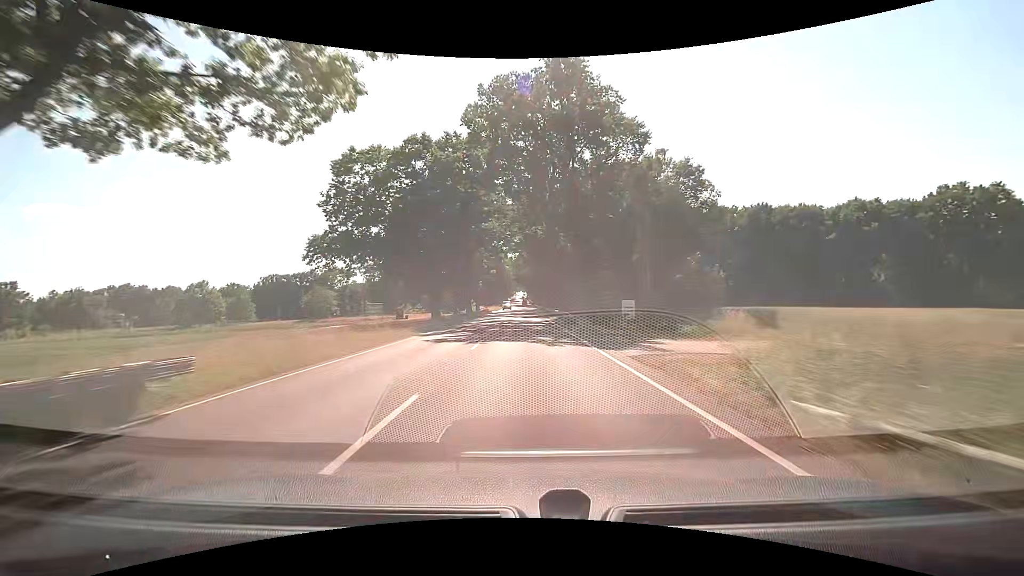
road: primary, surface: asphalt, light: Day
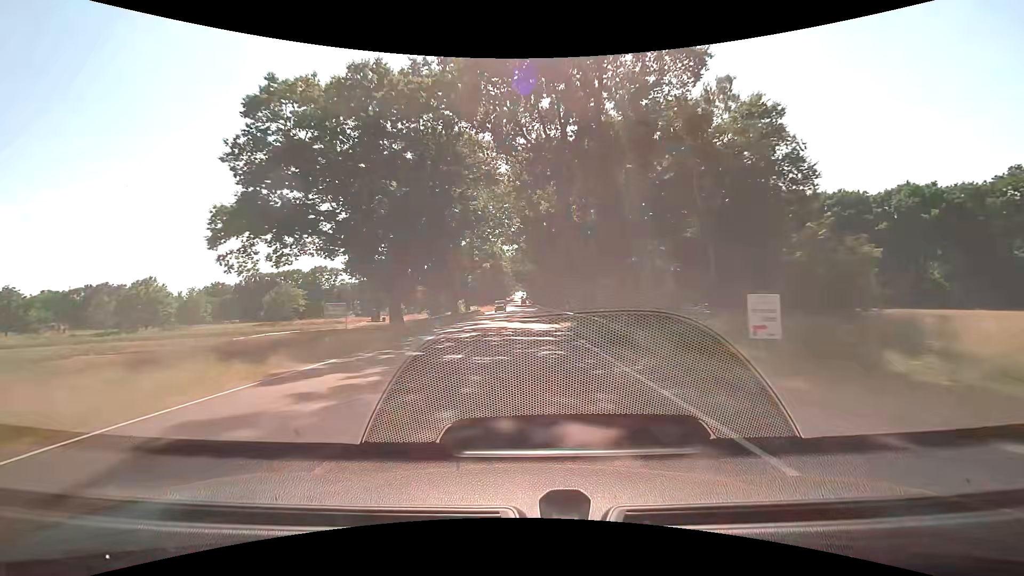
(0.0, +15.3) m; 0°
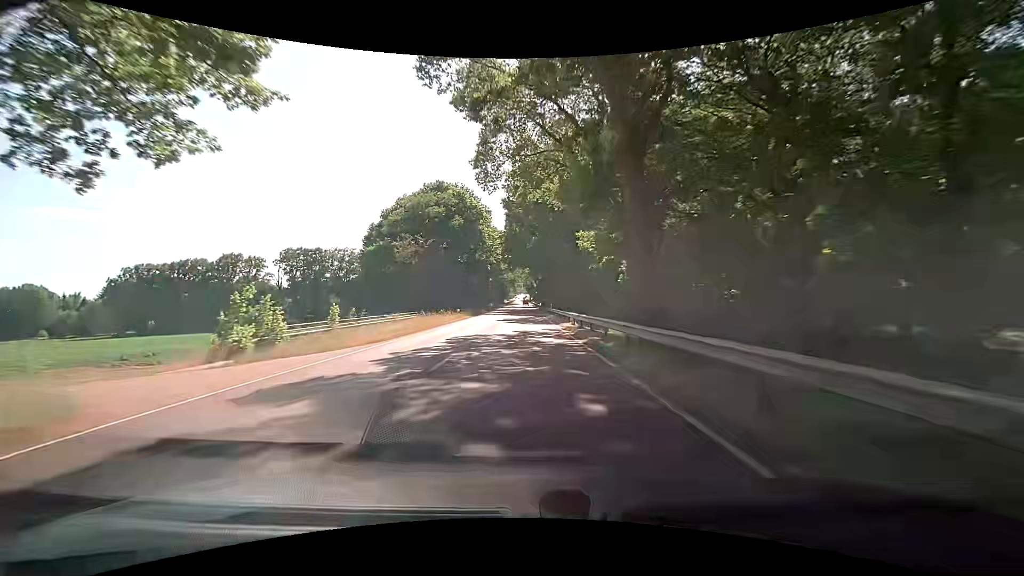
(+0.3, +73.7) m; 0°
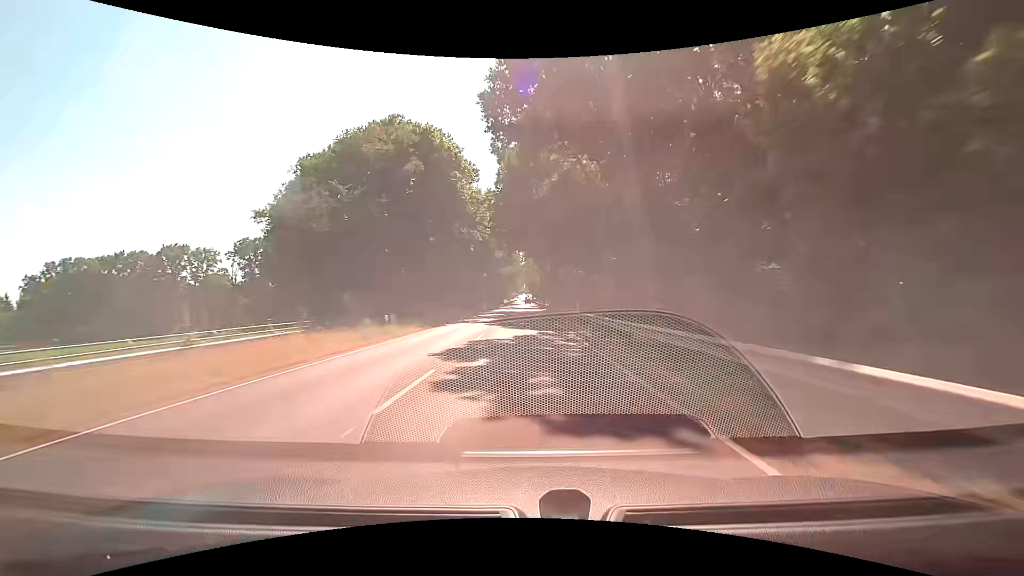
(-0.2, +27.7) m; -1°
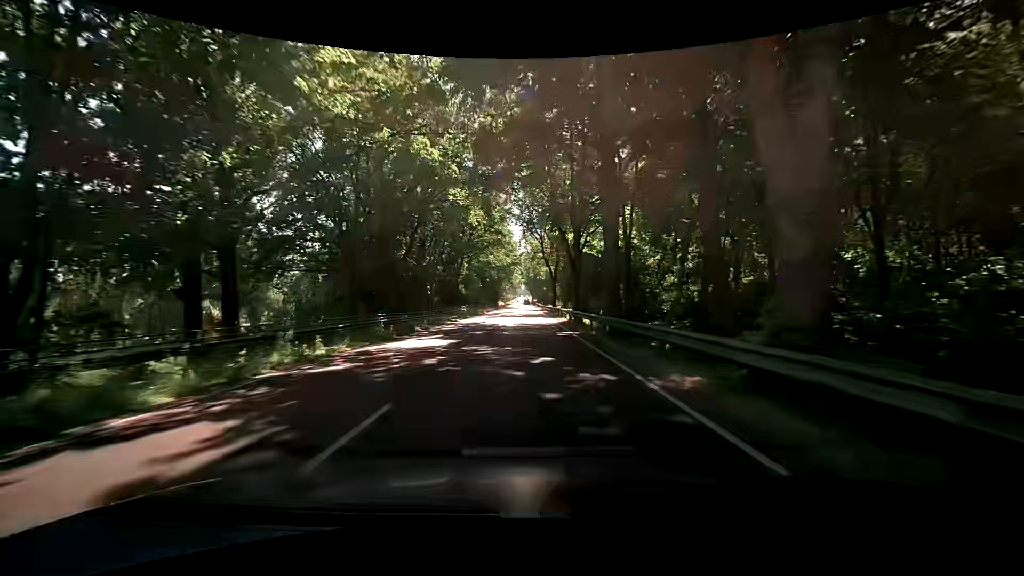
(-0.1, +39.1) m; 0°
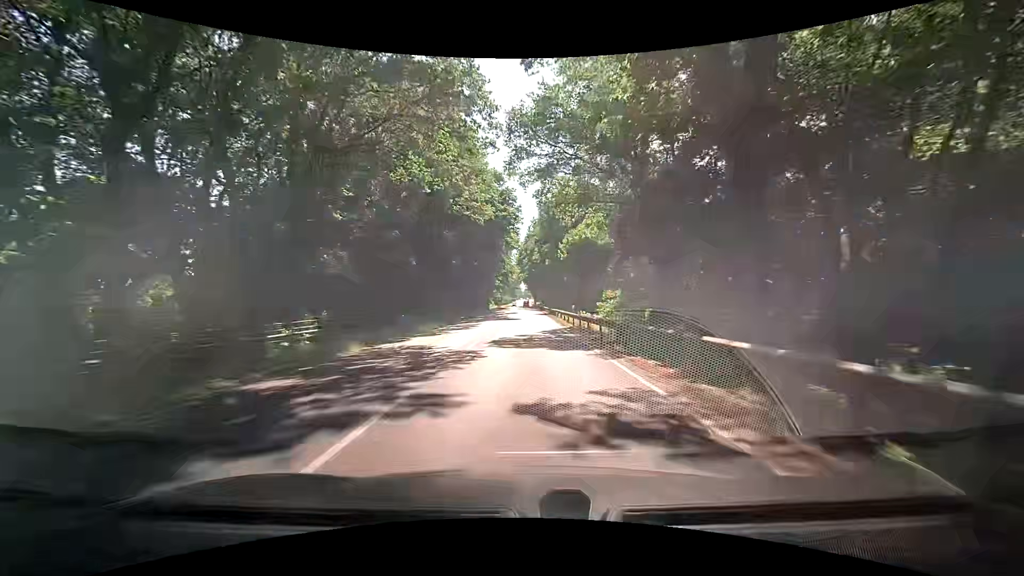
(0.0, +58.3) m; -1°
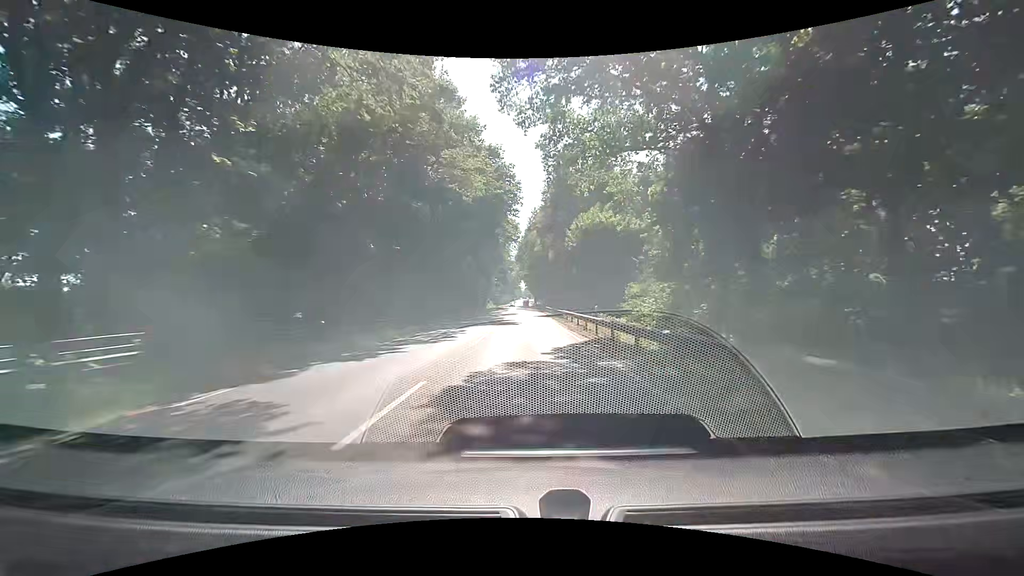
(0.0, +10.8) m; -1°
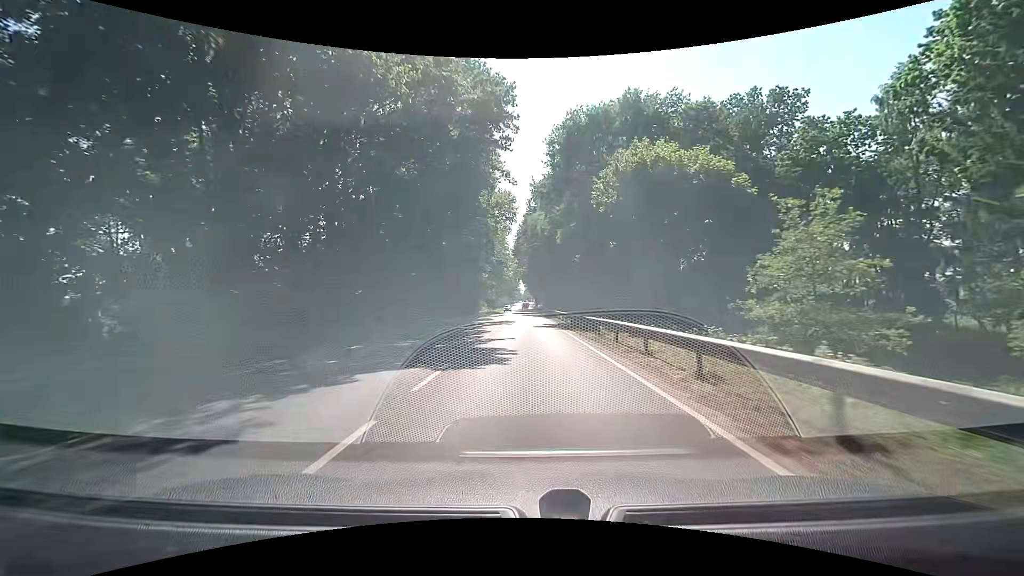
(+0.2, +21.0) m; 0°
(0, +10) (0, +20) (+1, +30) (+1, +40) (+1, +50) (+1, +60) (+1, +70) (+1, +80) (+1, +90) (+1, +100) m
